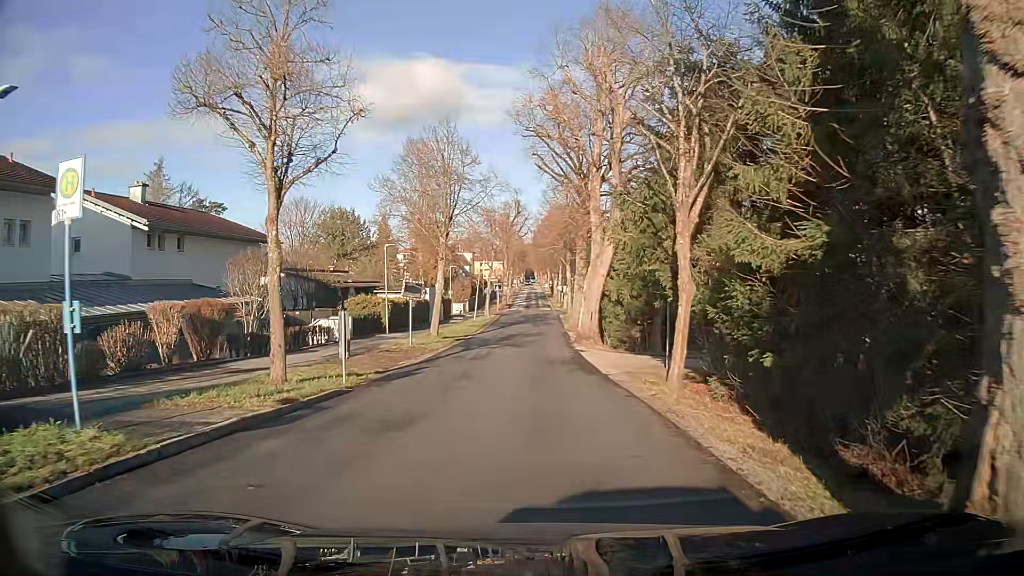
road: secondary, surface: asphalt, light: Day
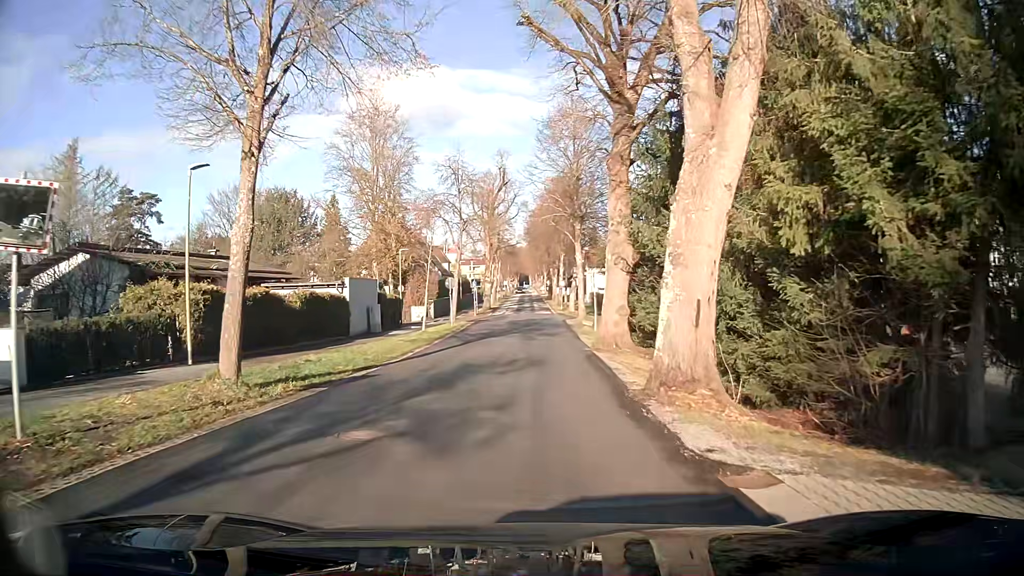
(0.0, +22.5) m; 0°
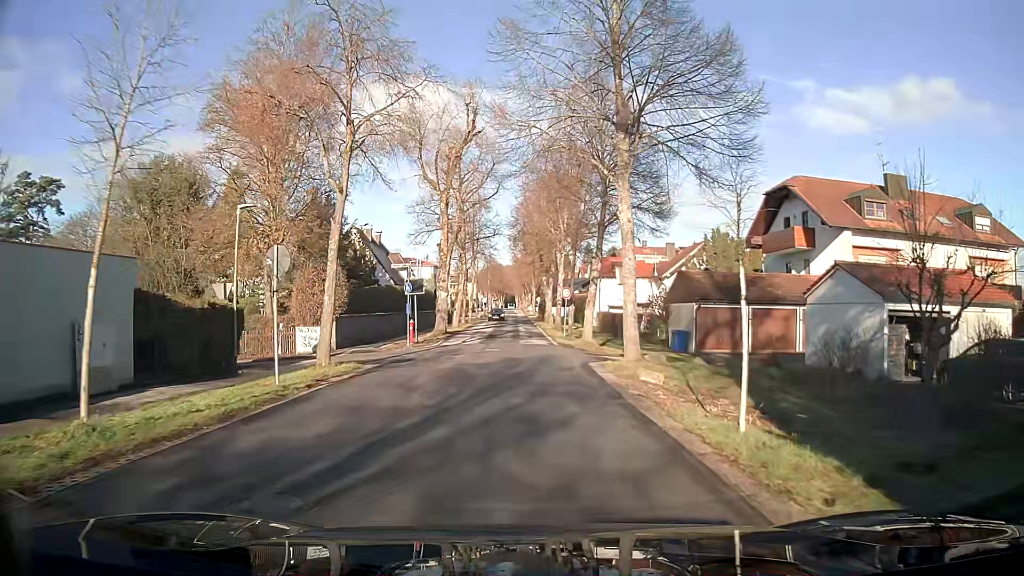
(+0.6, +24.1) m; +2°
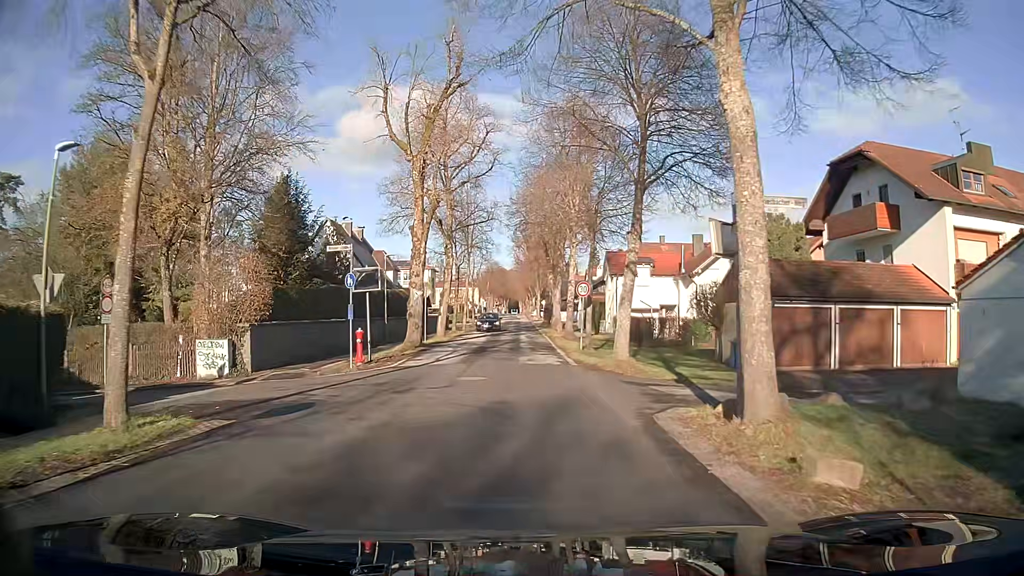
(-0.1, +9.5) m; -1°
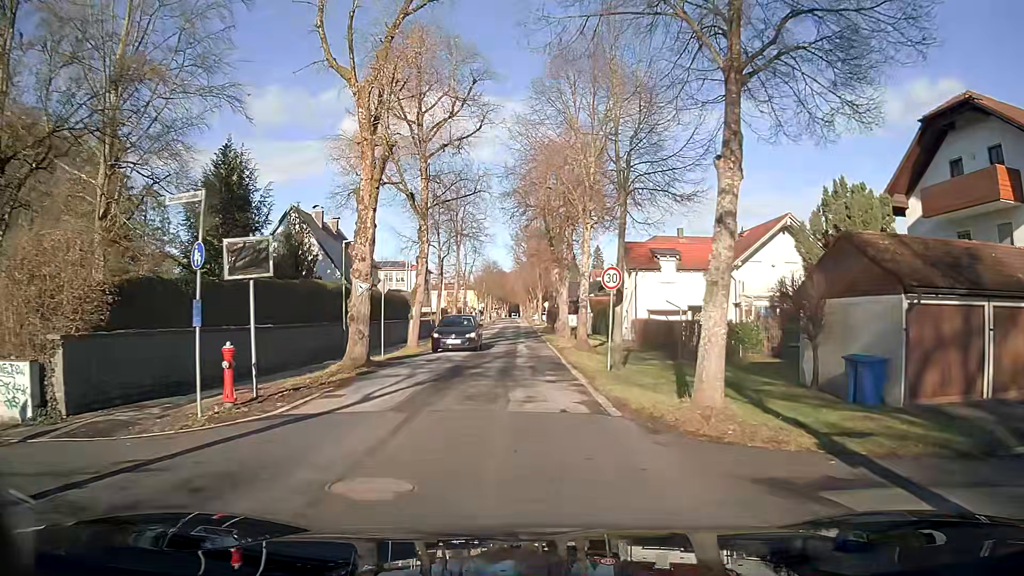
(0.0, +9.1) m; 0°
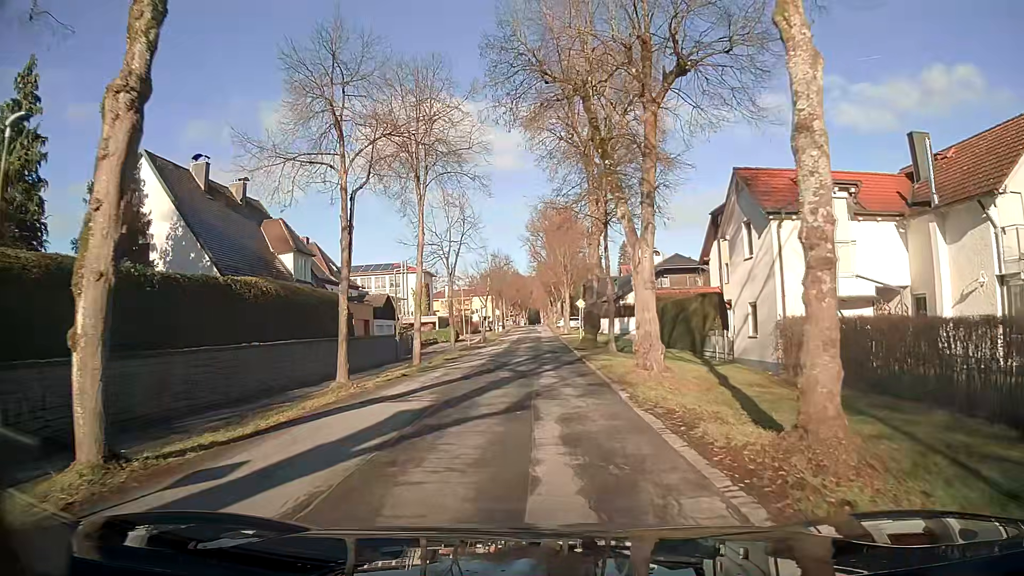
(-0.5, +22.8) m; -2°
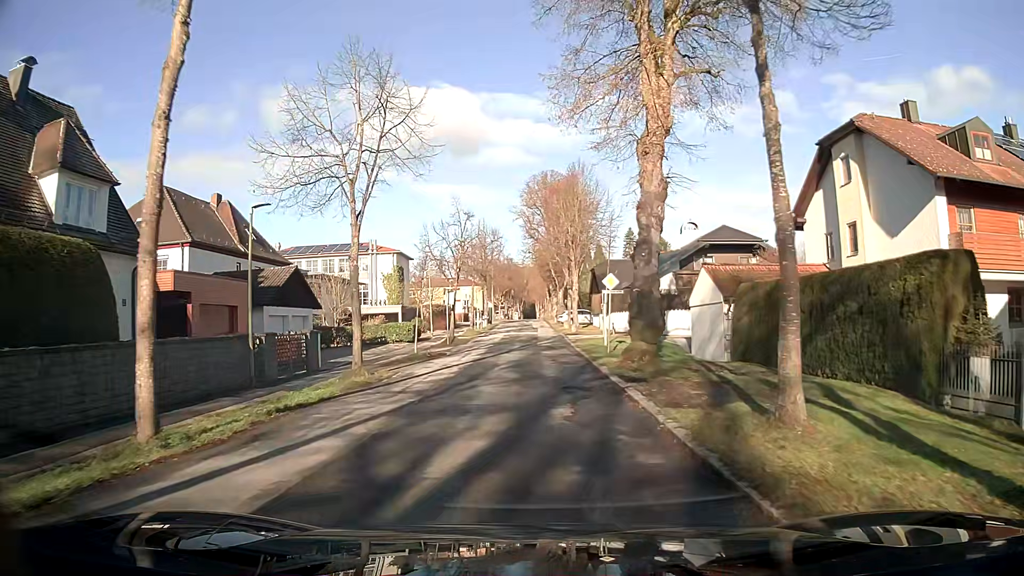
(+0.1, +19.1) m; 0°
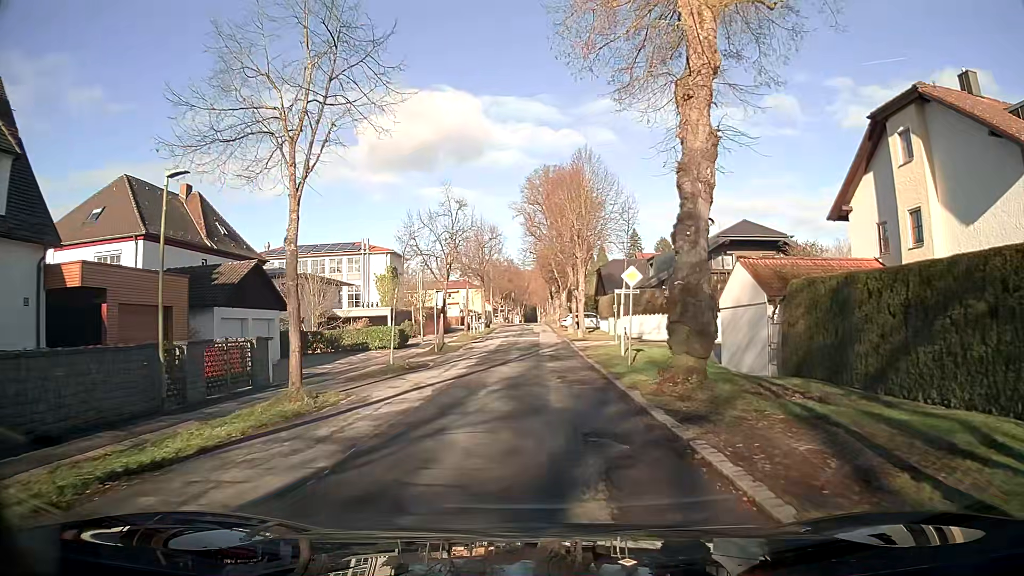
(0.0, +4.9) m; 0°
(0, +10) (0, +20) (0, +30) (0, +40) (0, +50) (0, +60) (0, +70) (0, +80) (0, +90) (0, +100) m
